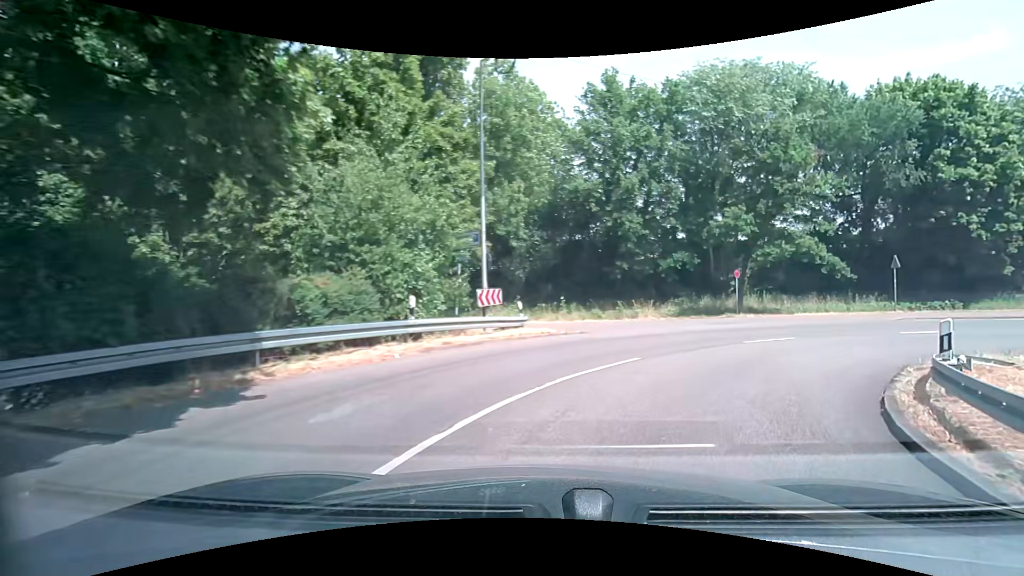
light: Day
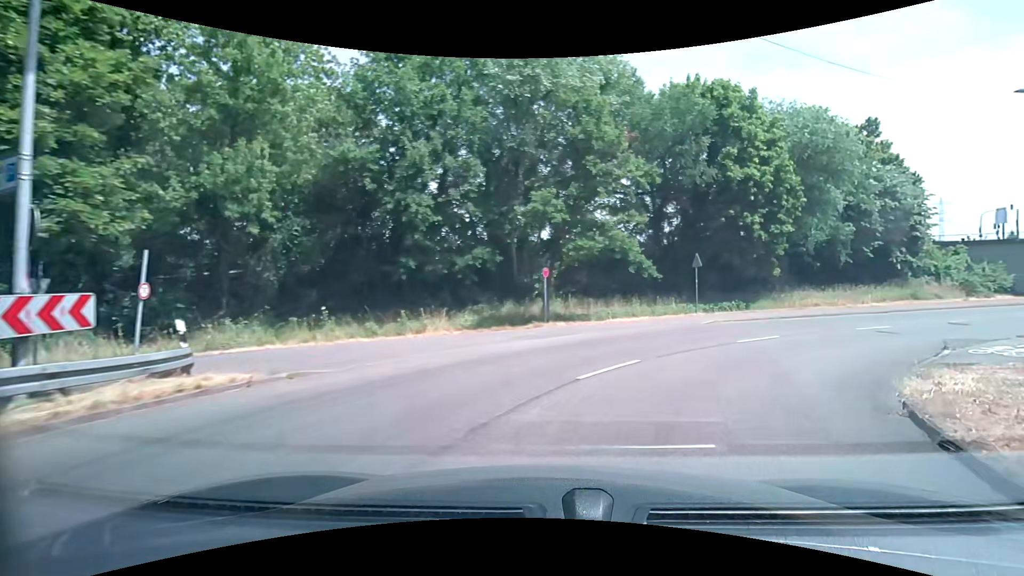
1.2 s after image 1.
(+1.4, +8.0) m; +20°
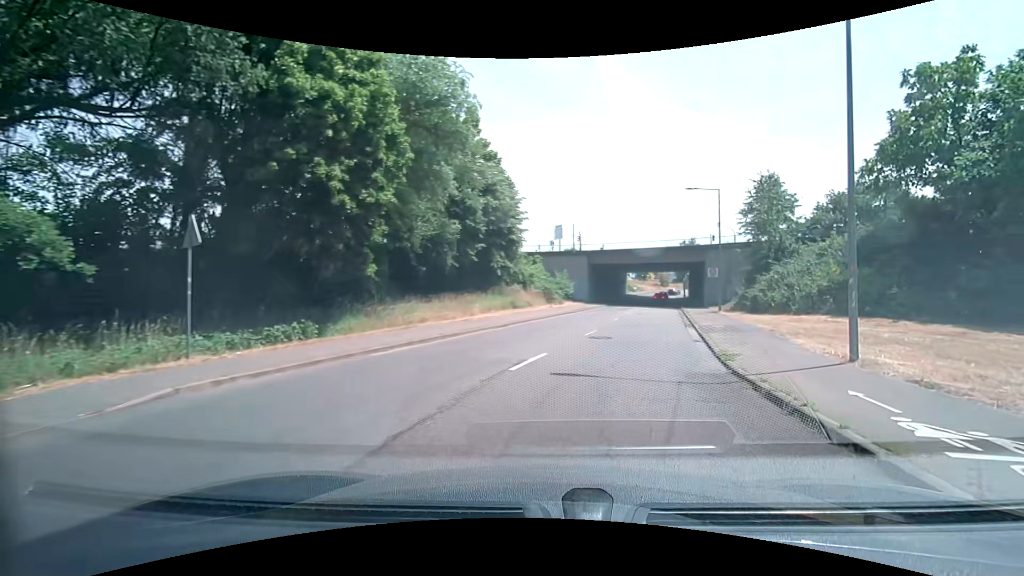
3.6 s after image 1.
(+5.9, +14.7) m; +42°
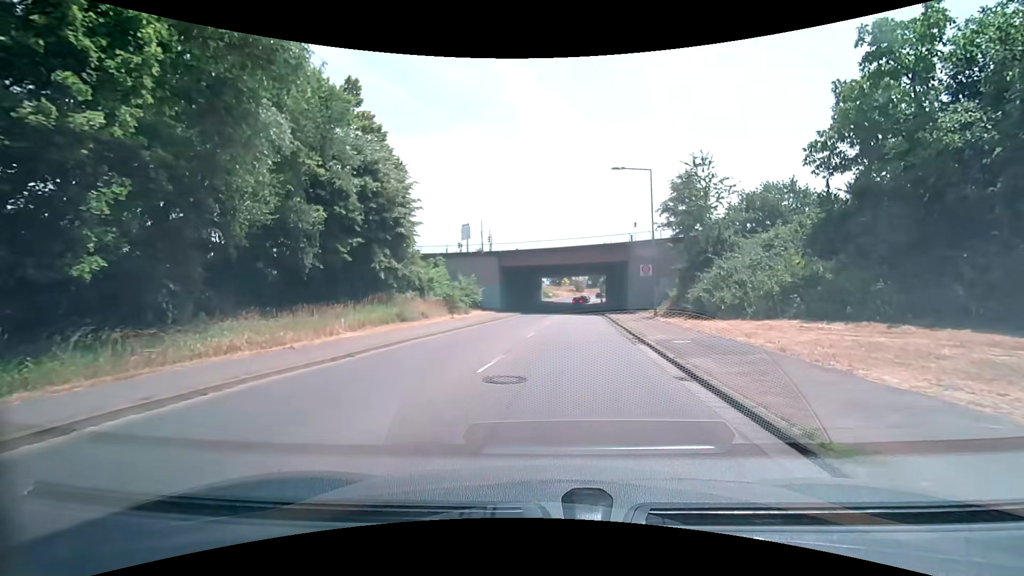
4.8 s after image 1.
(+1.2, +8.5) m; +13°
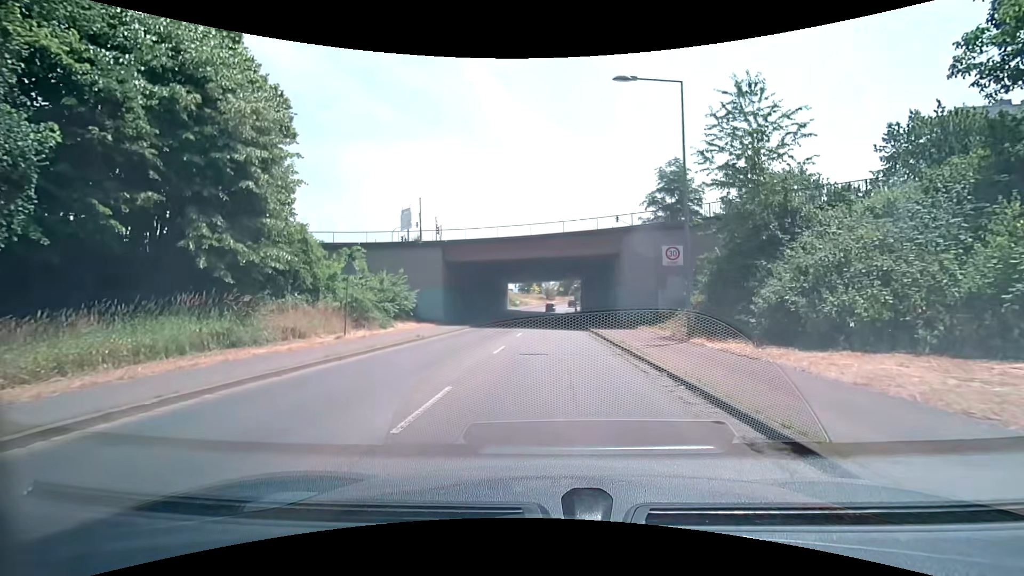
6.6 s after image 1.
(+0.6, +13.5) m; +4°
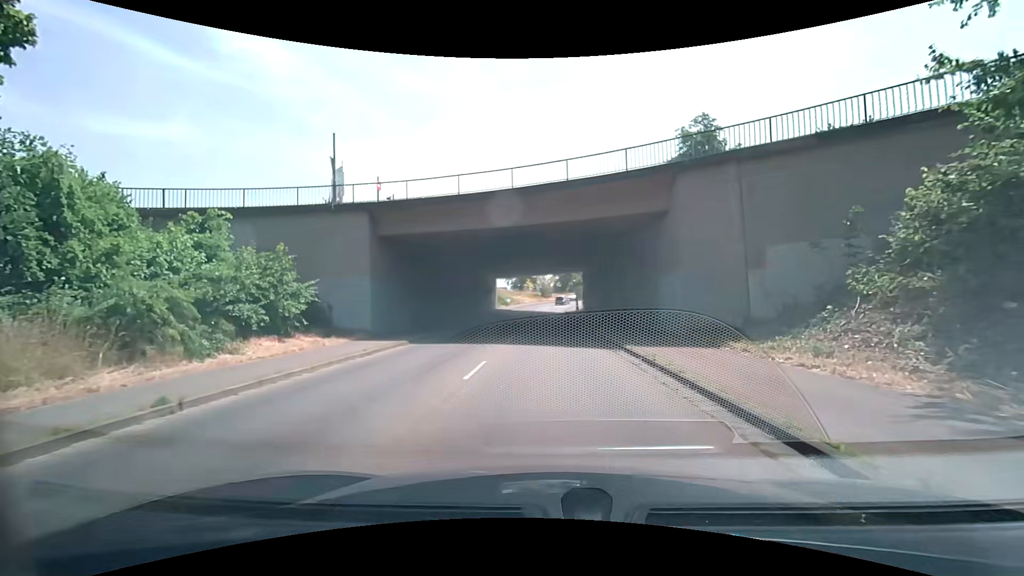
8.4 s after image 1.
(+0.2, +14.1) m; +1°
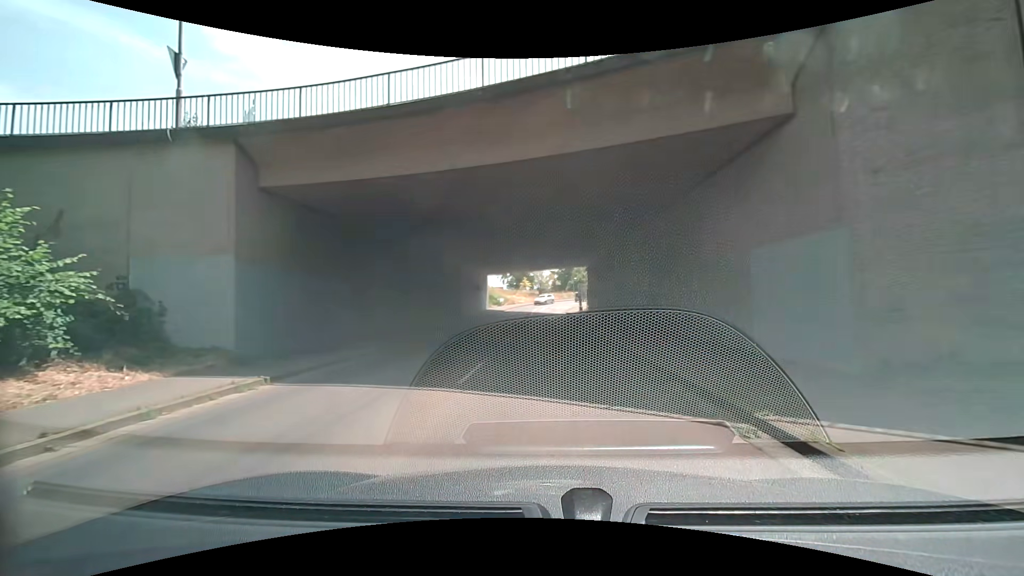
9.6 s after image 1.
(+0.1, +9.7) m; +1°
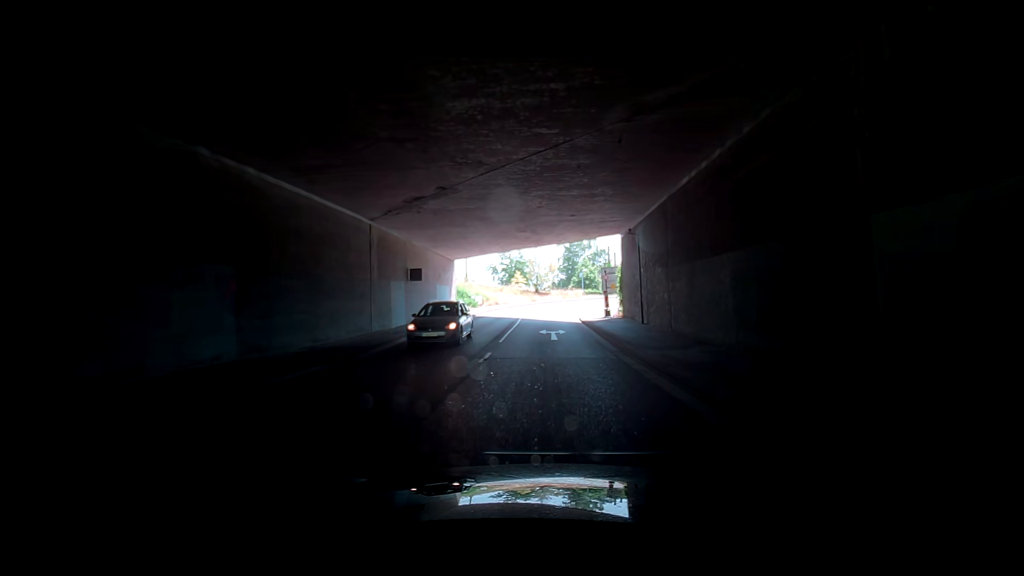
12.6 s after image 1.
(-0.4, +24.7) m; -5°
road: tertiary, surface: asphalt
